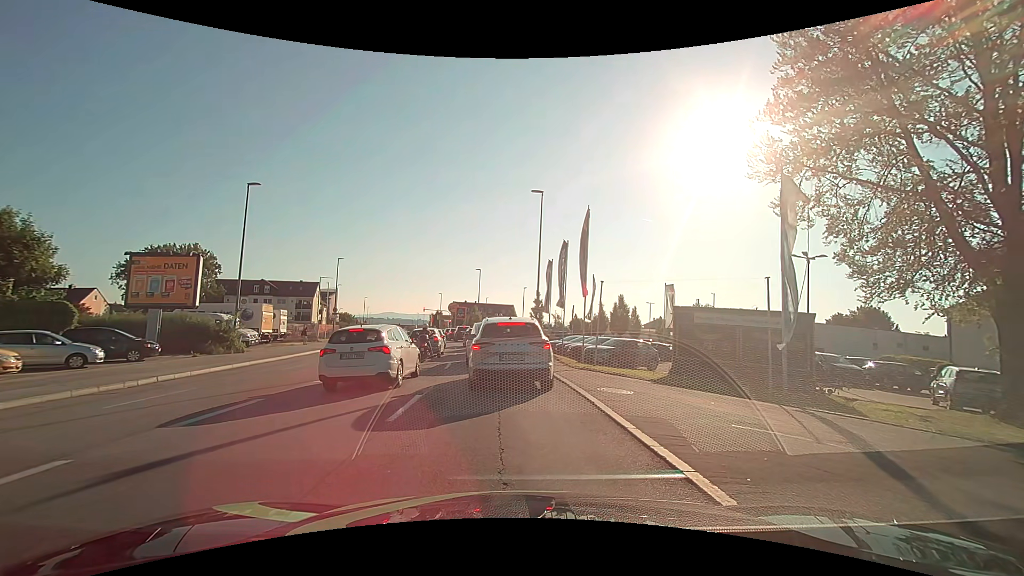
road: tertiary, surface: asphalt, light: Day
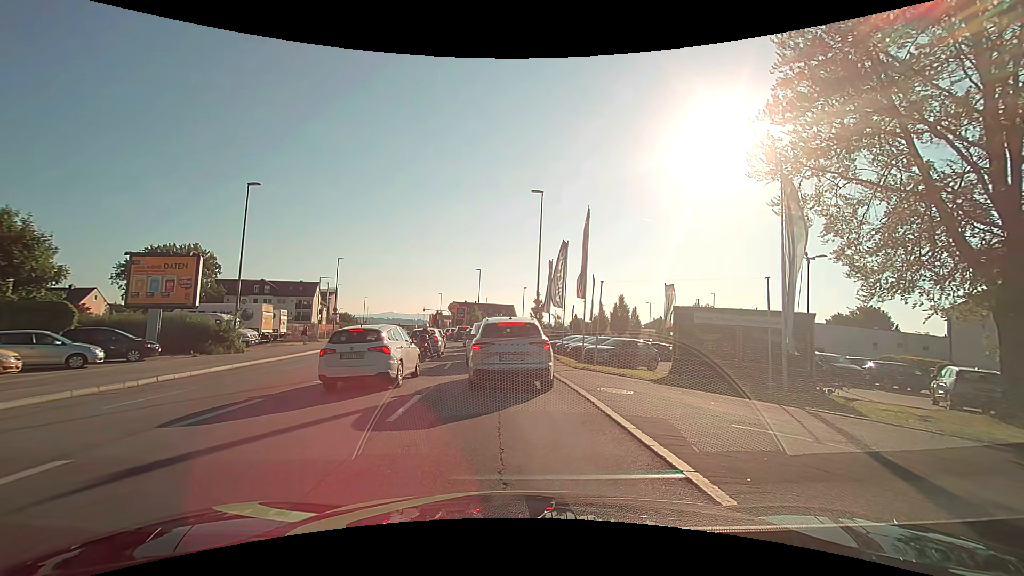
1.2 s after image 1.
(0.0, 0.0) m; 0°
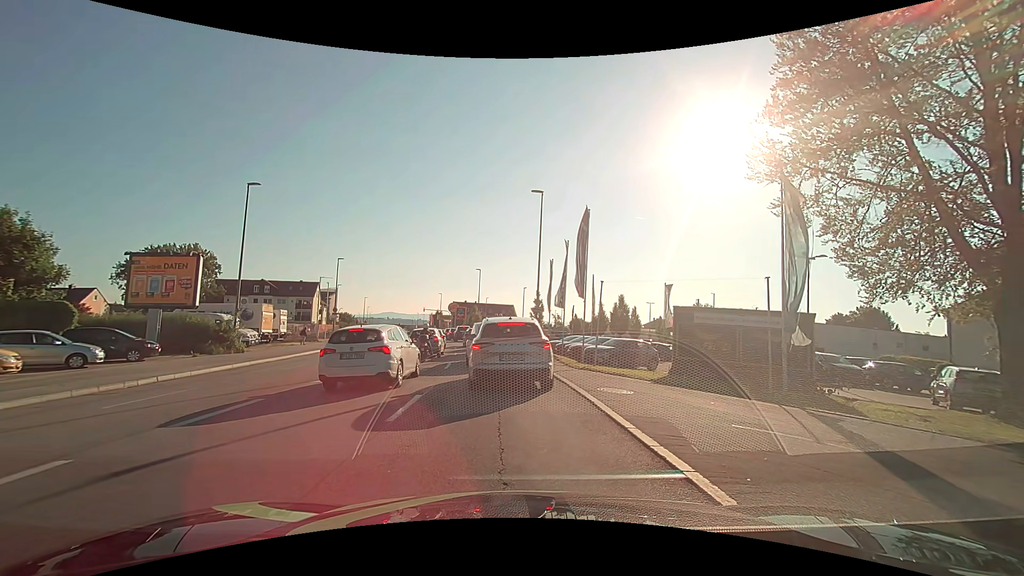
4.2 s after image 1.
(0.0, 0.0) m; 0°
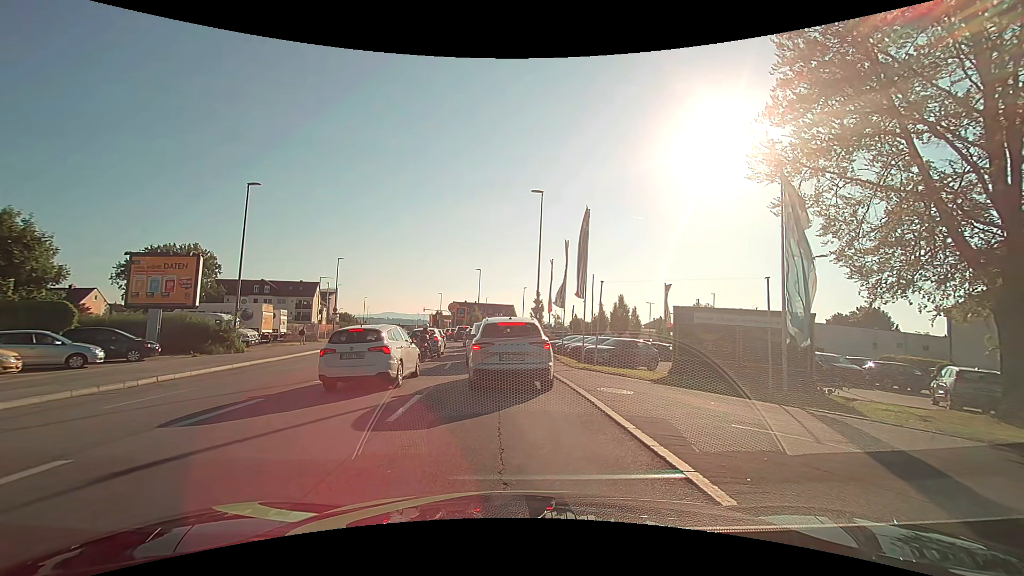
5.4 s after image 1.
(0.0, 0.0) m; 0°
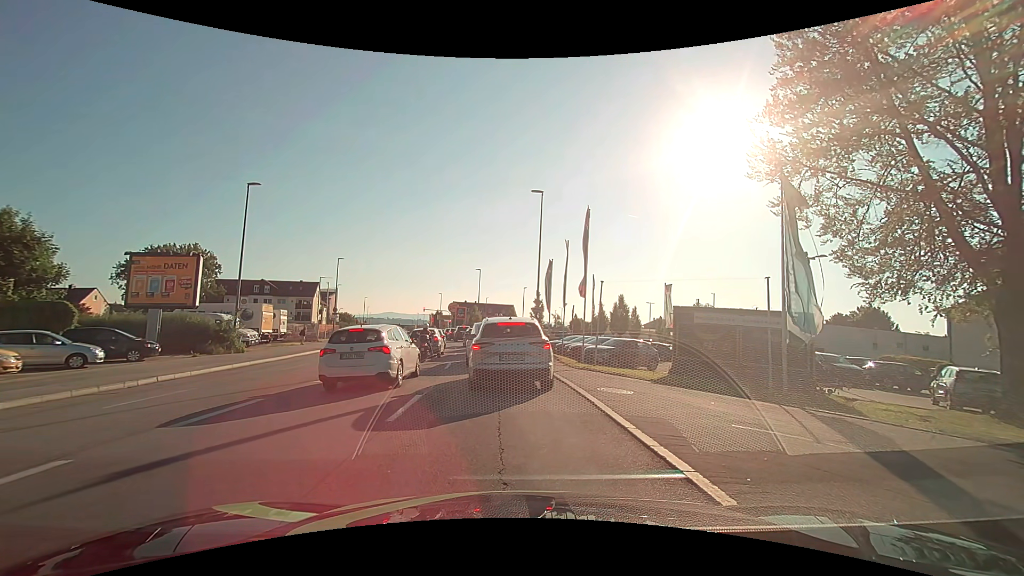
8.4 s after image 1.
(0.0, 0.0) m; 0°
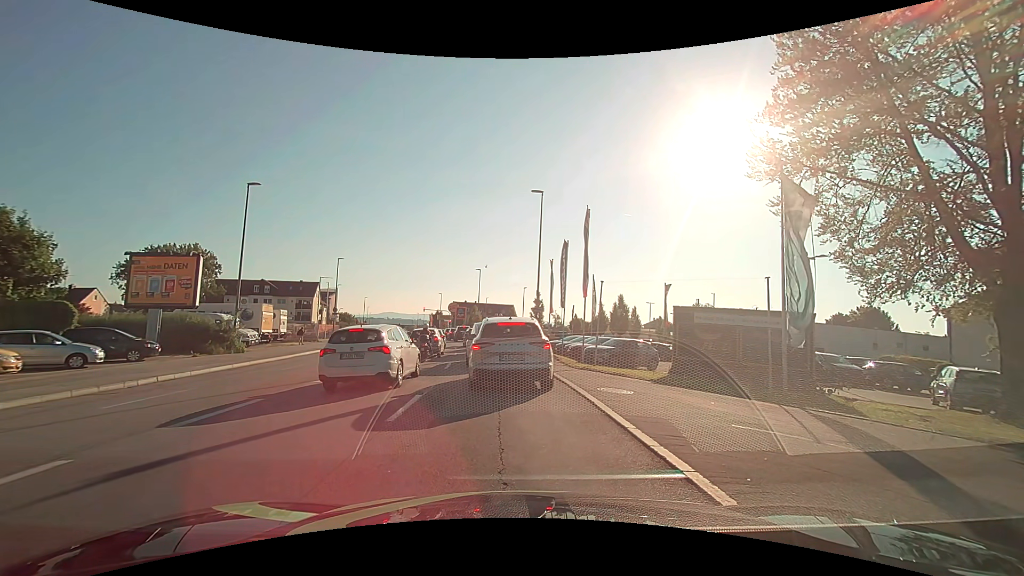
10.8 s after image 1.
(0.0, 0.0) m; 0°
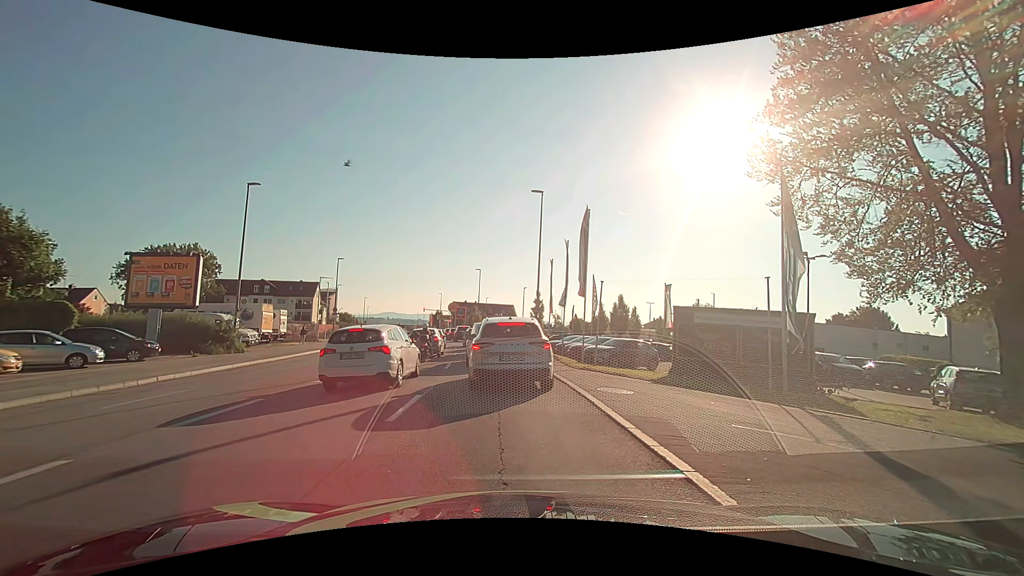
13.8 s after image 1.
(0.0, 0.0) m; 0°
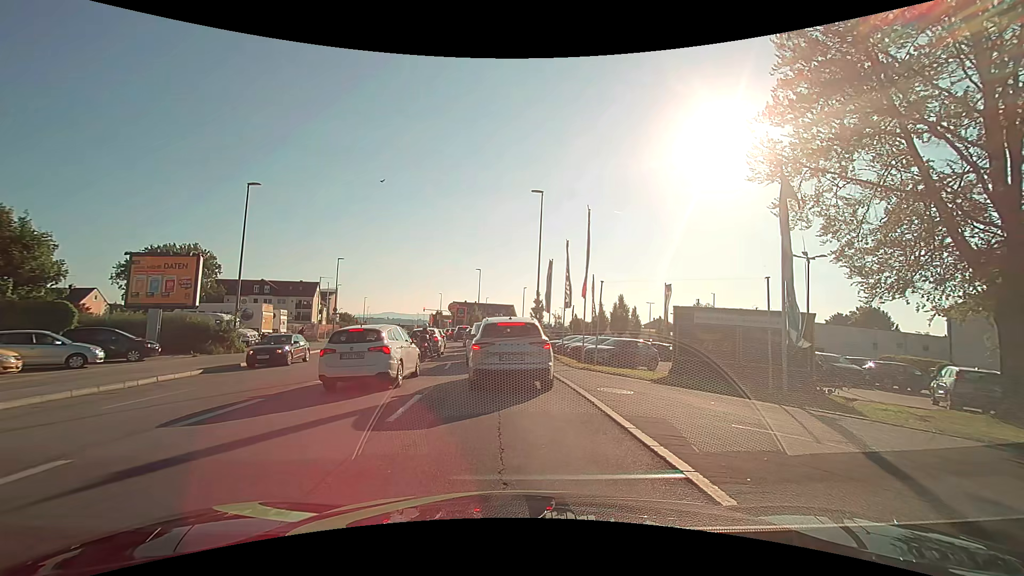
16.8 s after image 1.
(0.0, 0.0) m; 0°
